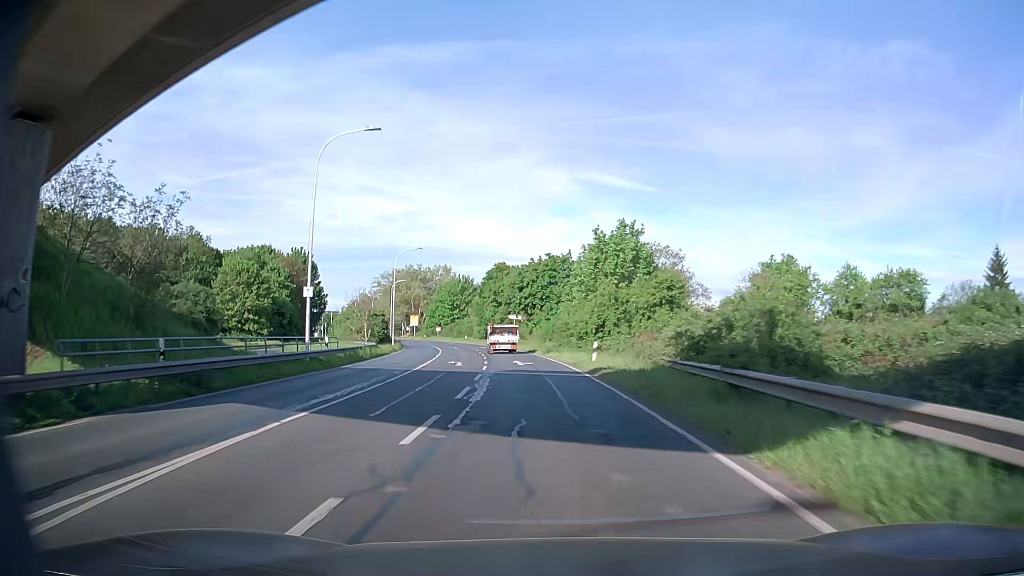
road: secondary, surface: asphalt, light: Day
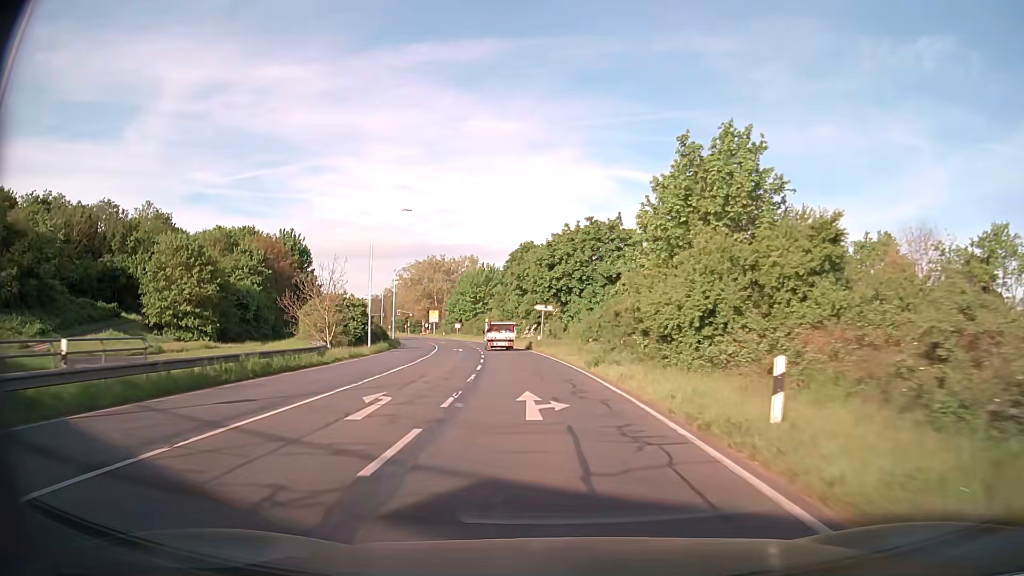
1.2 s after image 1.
(-0.5, +20.2) m; -3°
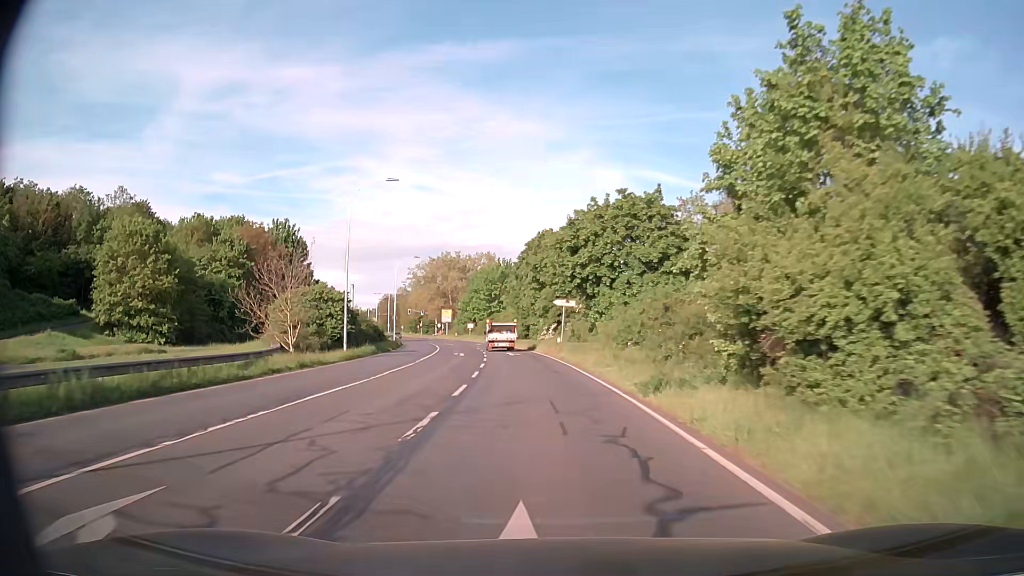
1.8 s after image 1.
(-0.2, +10.0) m; -2°
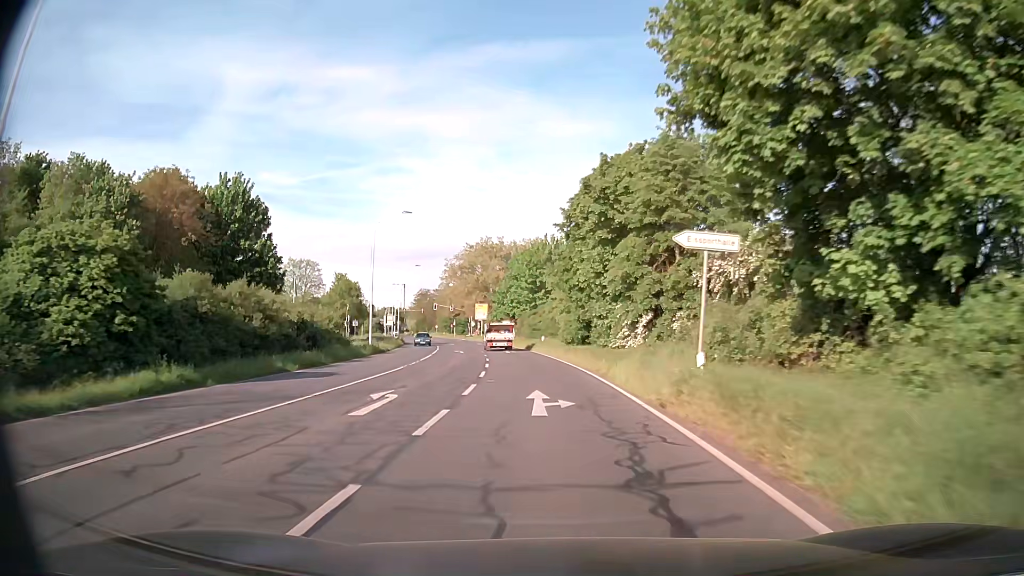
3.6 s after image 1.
(-1.3, +29.8) m; -5°
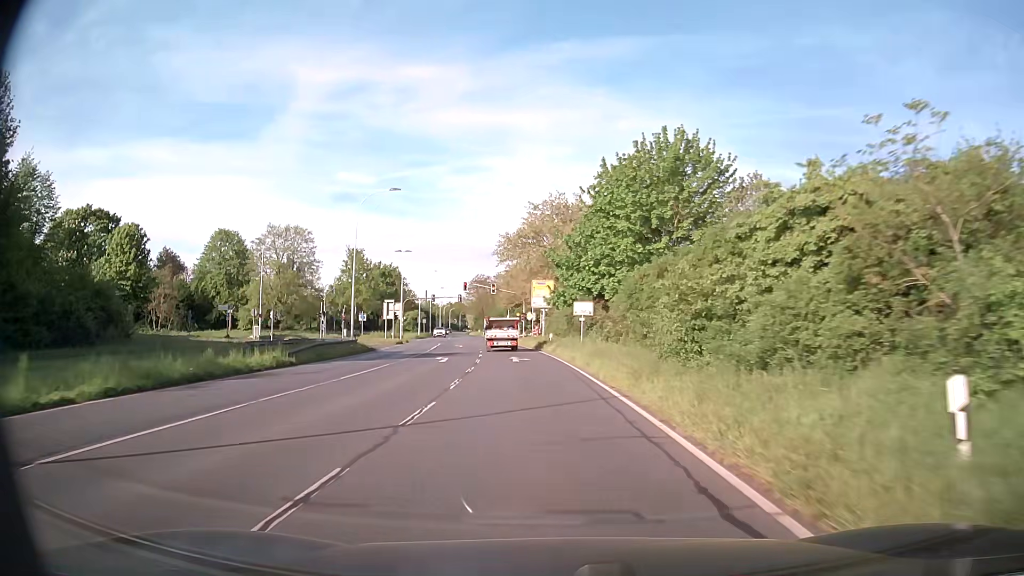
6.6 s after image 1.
(-2.8, +47.6) m; -7°
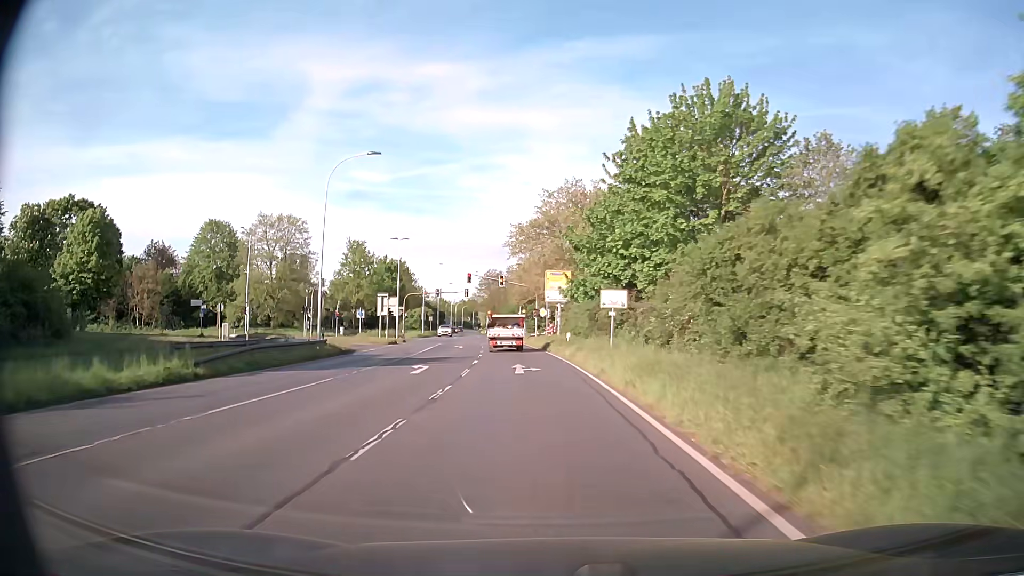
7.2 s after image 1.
(-0.1, +8.5) m; -1°
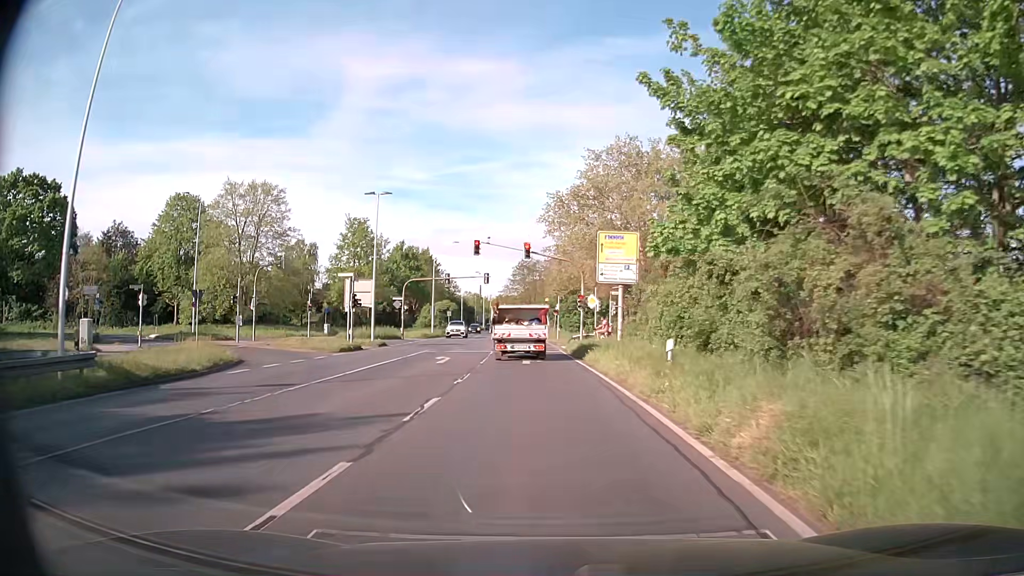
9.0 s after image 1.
(-0.6, +21.0) m; -3°
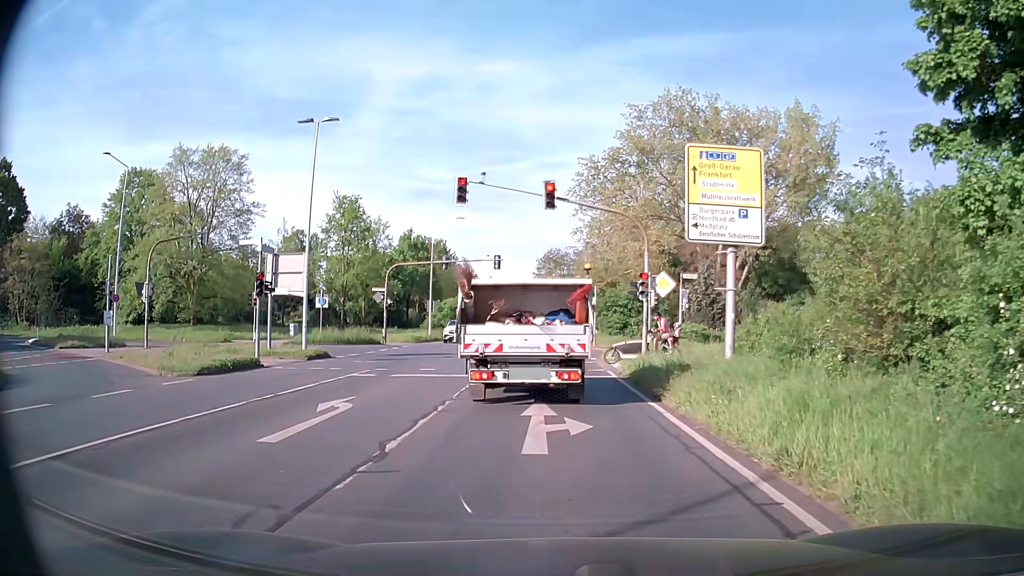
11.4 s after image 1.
(-0.4, +15.7) m; -2°
(0, +10) (0, +20) (0, +30) (-1, +40) (-1, +50) (-1, +60) (-1, +70) (-2, +80) (-2, +90) (-3, +100) m
